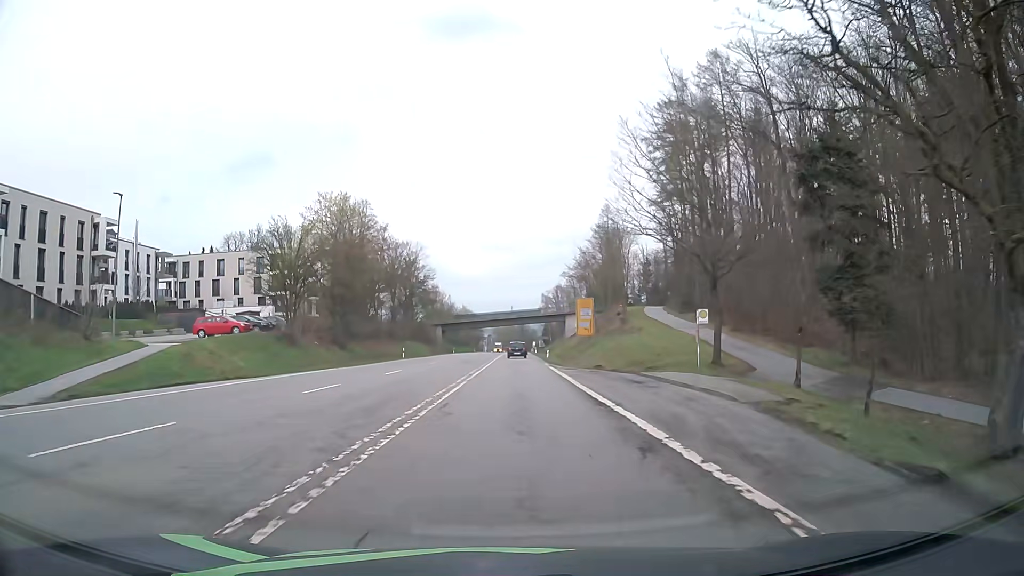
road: secondary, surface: asphalt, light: Day
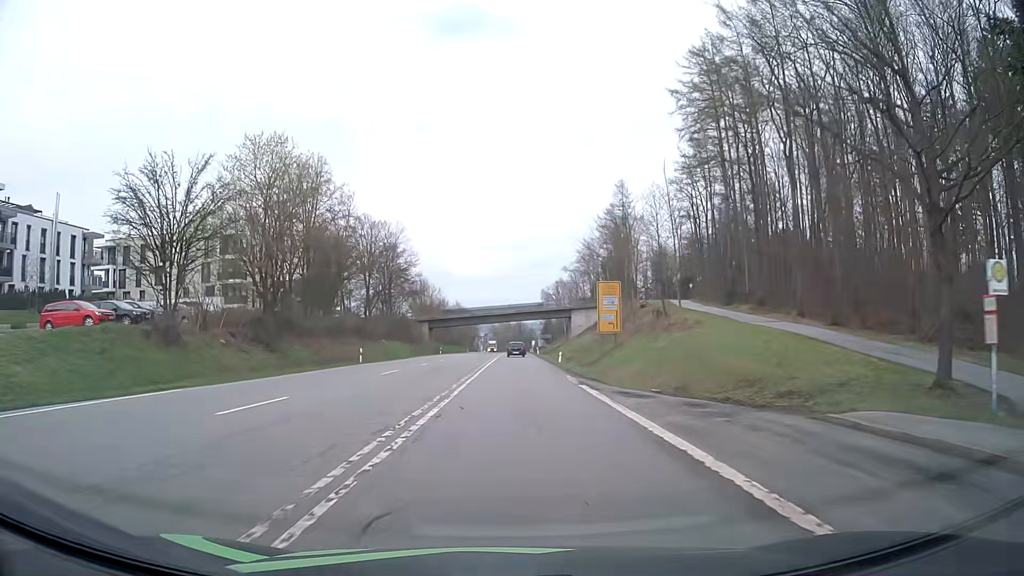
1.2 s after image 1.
(0.0, +17.7) m; 0°
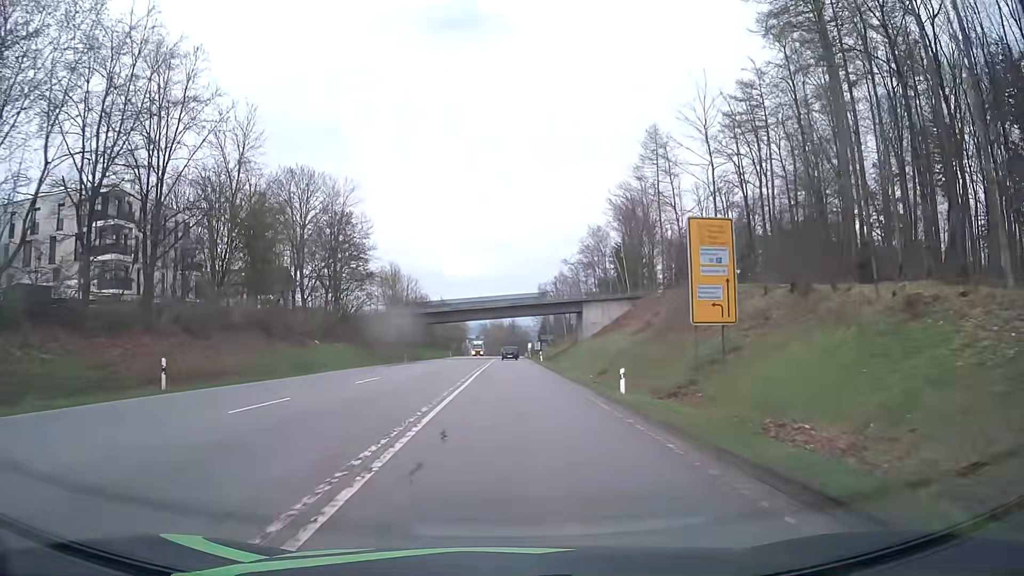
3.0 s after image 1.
(+0.1, +27.1) m; +1°
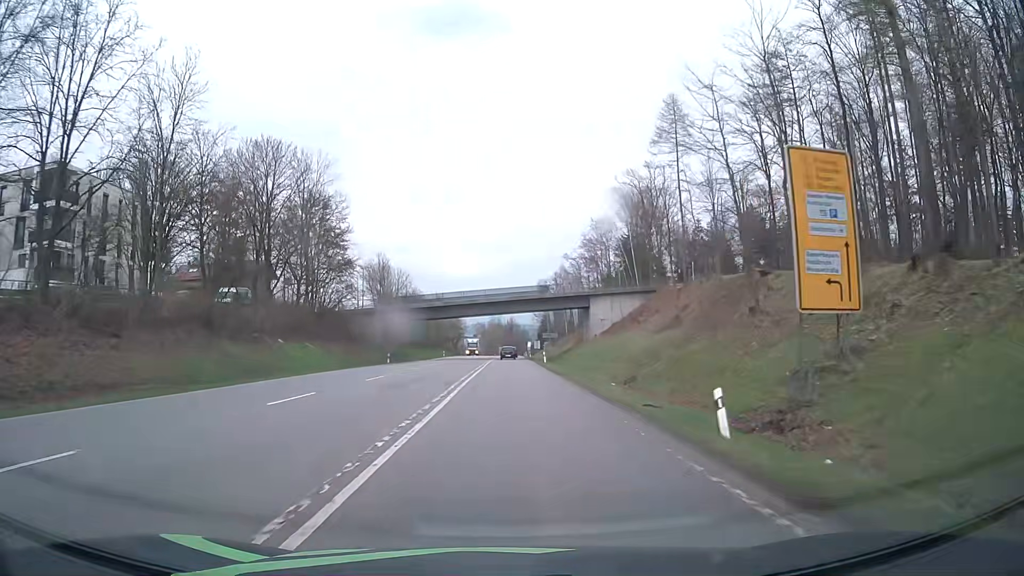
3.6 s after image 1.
(0.0, +9.2) m; 0°
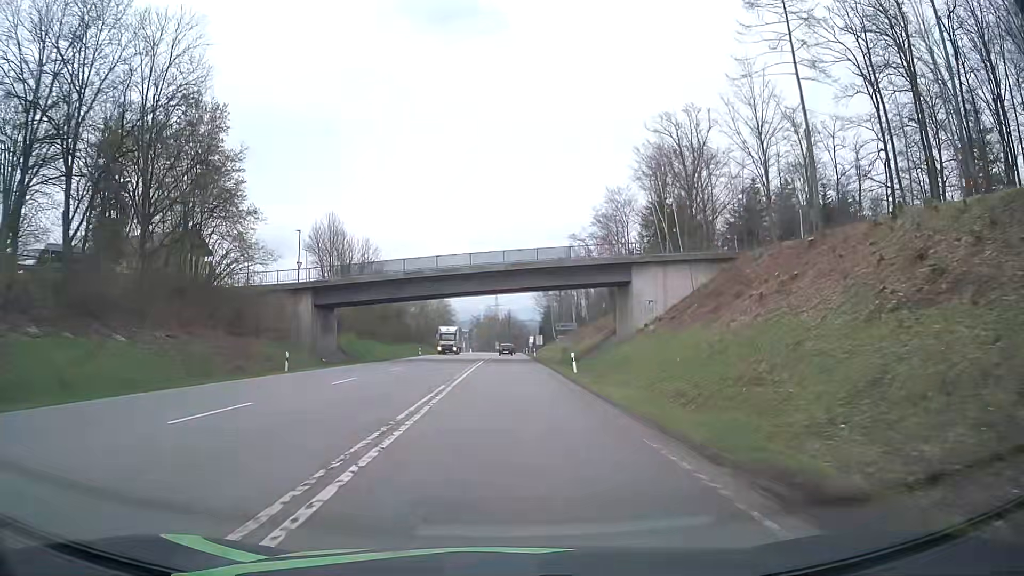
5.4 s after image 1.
(+0.2, +27.6) m; +1°
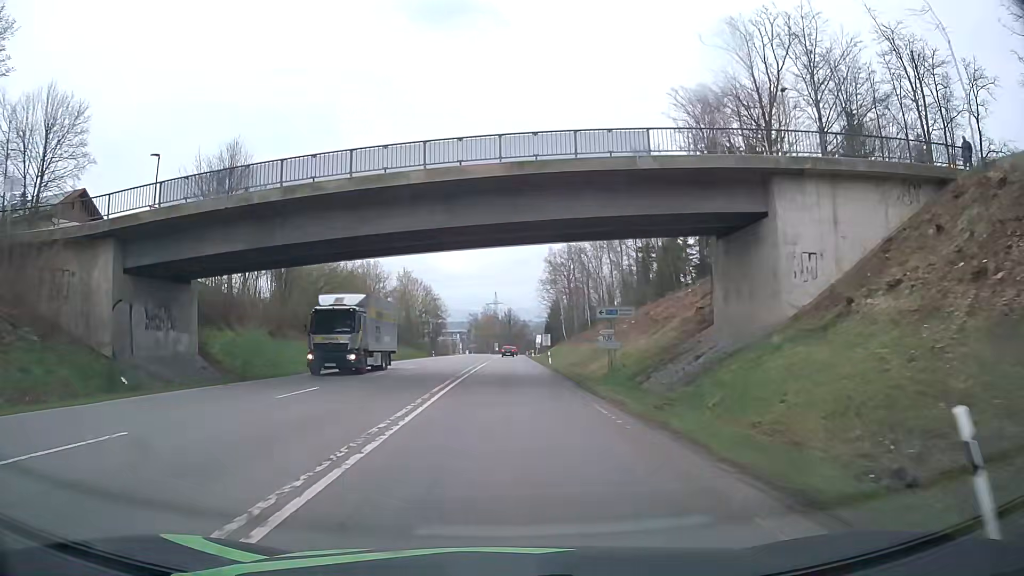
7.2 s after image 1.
(-0.1, +28.1) m; 0°
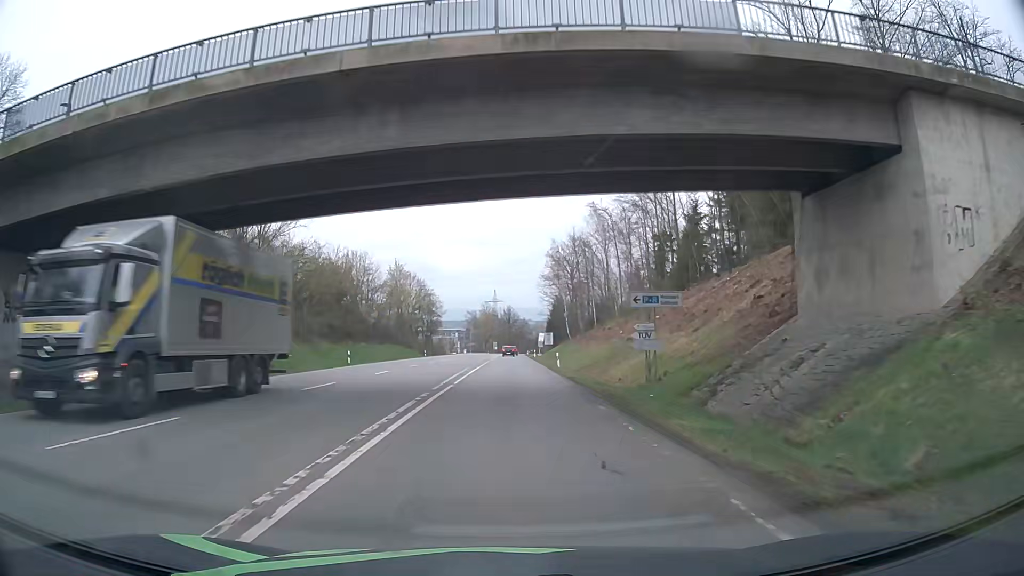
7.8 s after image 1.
(0.0, +9.5) m; 0°
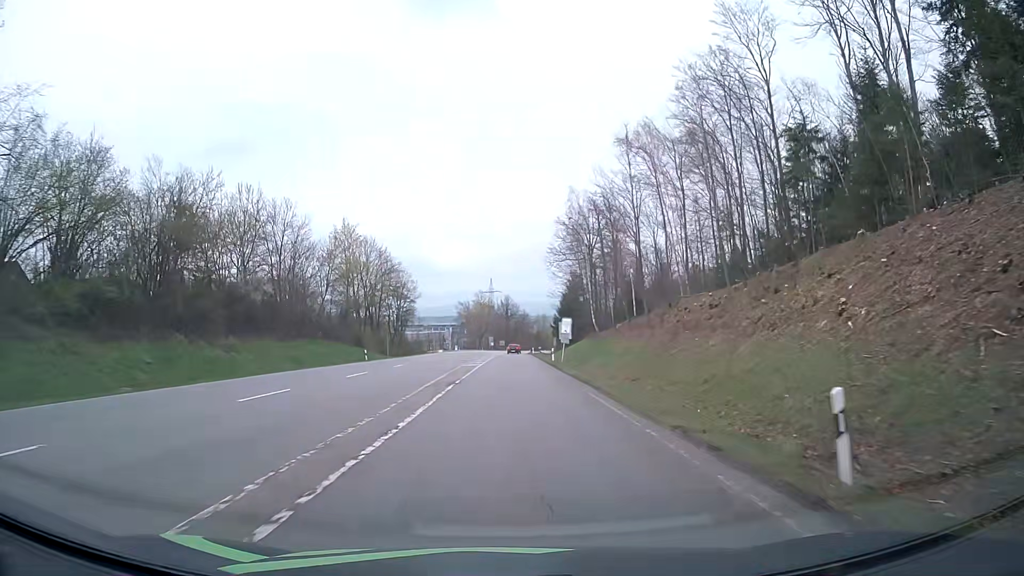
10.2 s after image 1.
(+0.3, +38.7) m; 0°
(0, +10) (0, +20) (0, +30) (0, +40) (0, +50) (0, +60) (0, +70) (0, +80) (0, +90) (+1, +100) m
